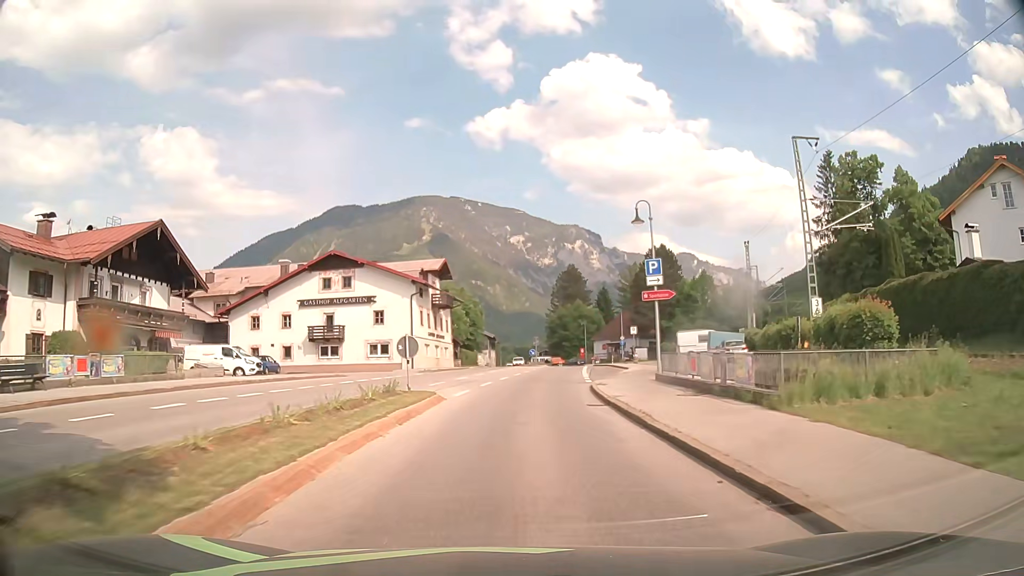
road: primary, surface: asphalt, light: Day
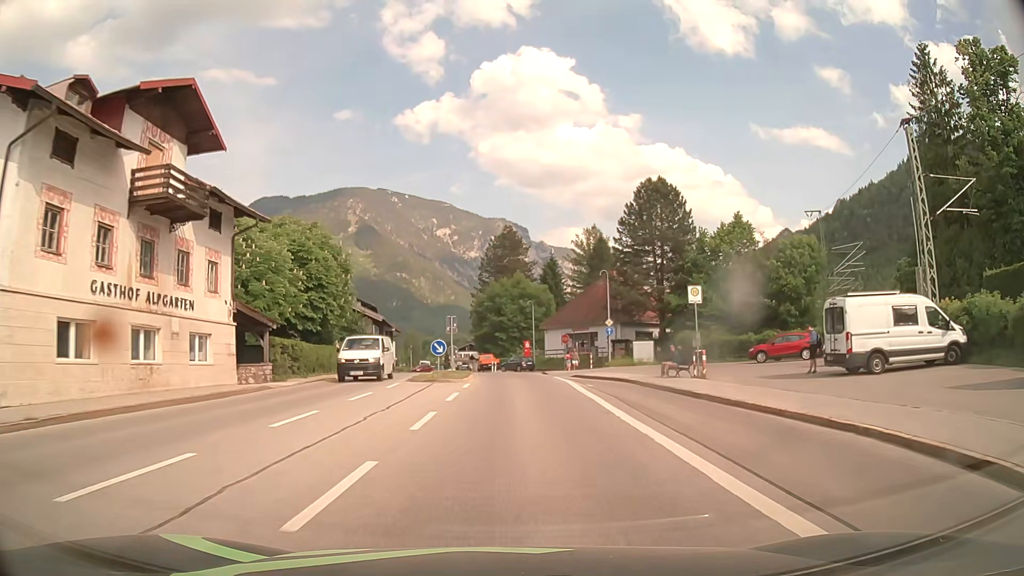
(+1.8, +38.1) m; +6°
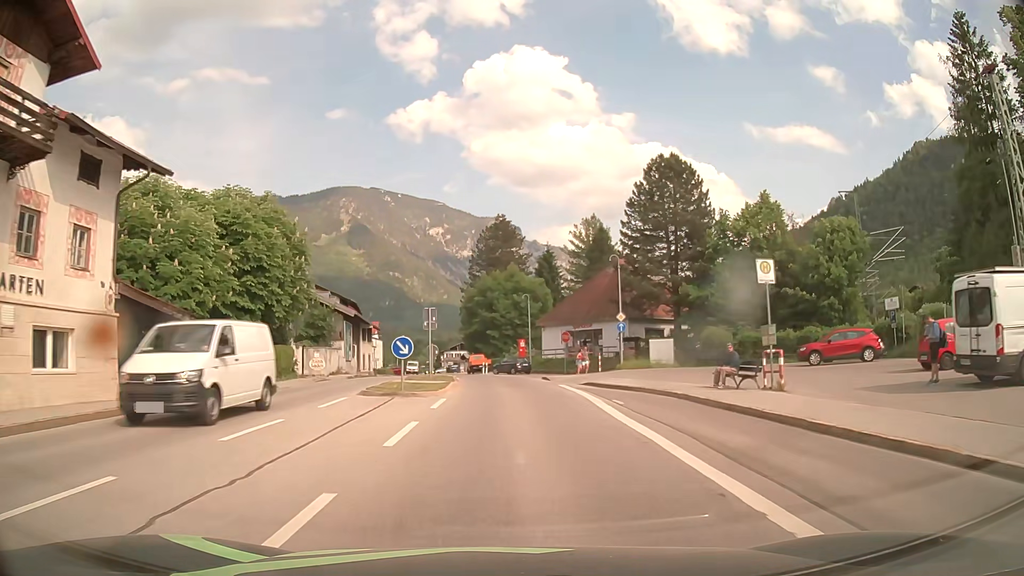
(+0.1, +7.7) m; +1°
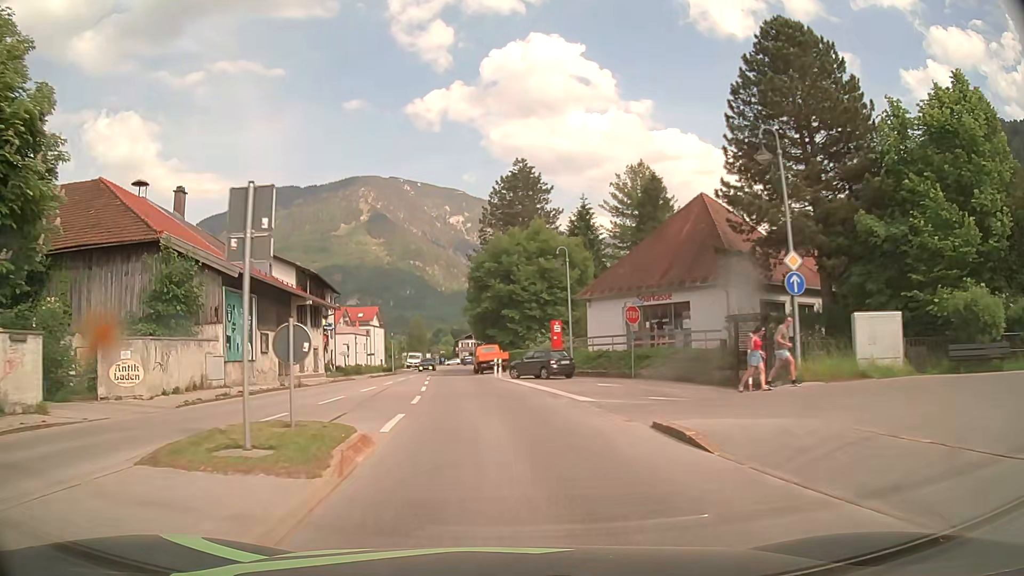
(-0.1, +23.1) m; -2°
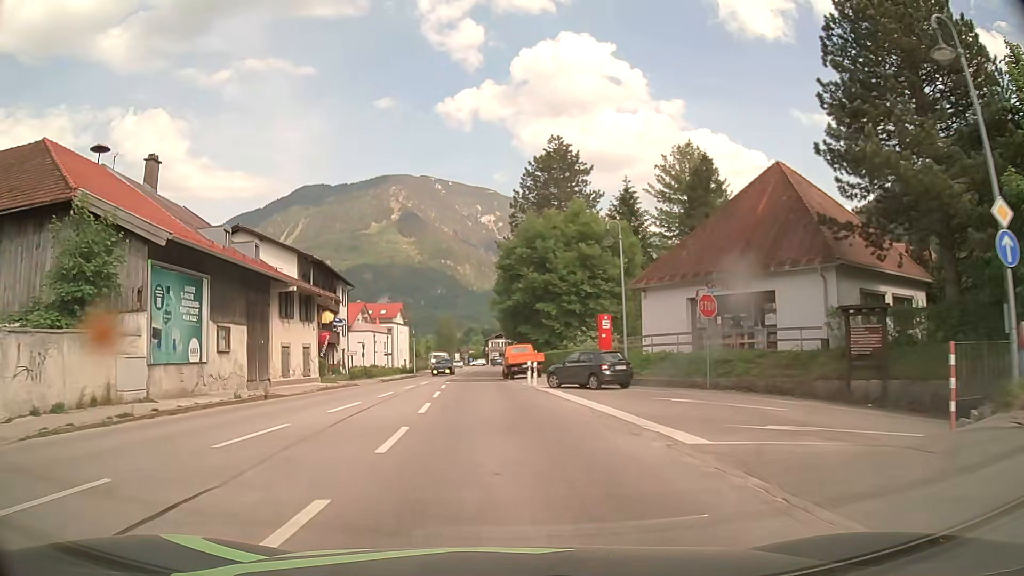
(-0.2, +7.7) m; -3°
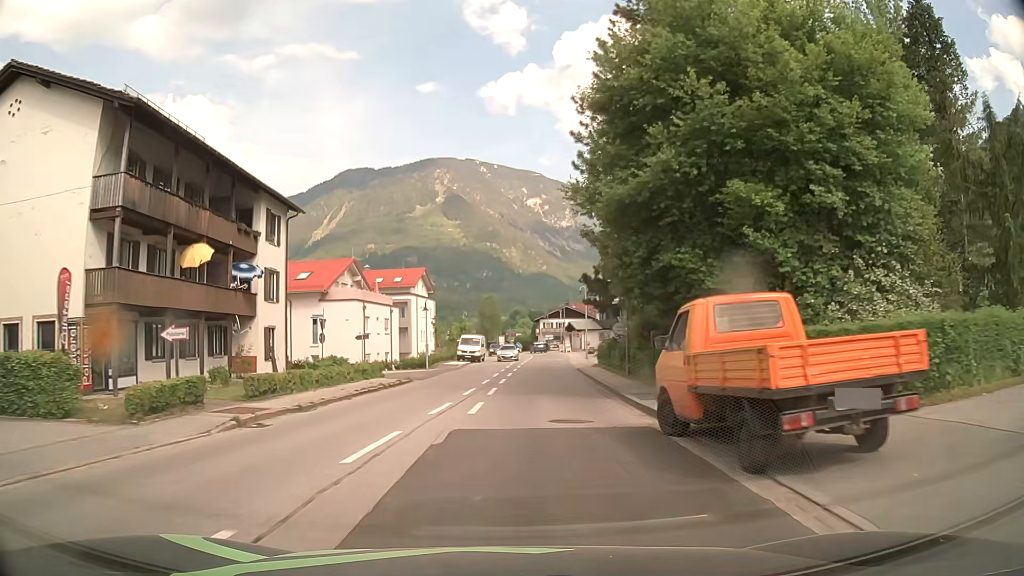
(-1.7, +31.0) m; -5°
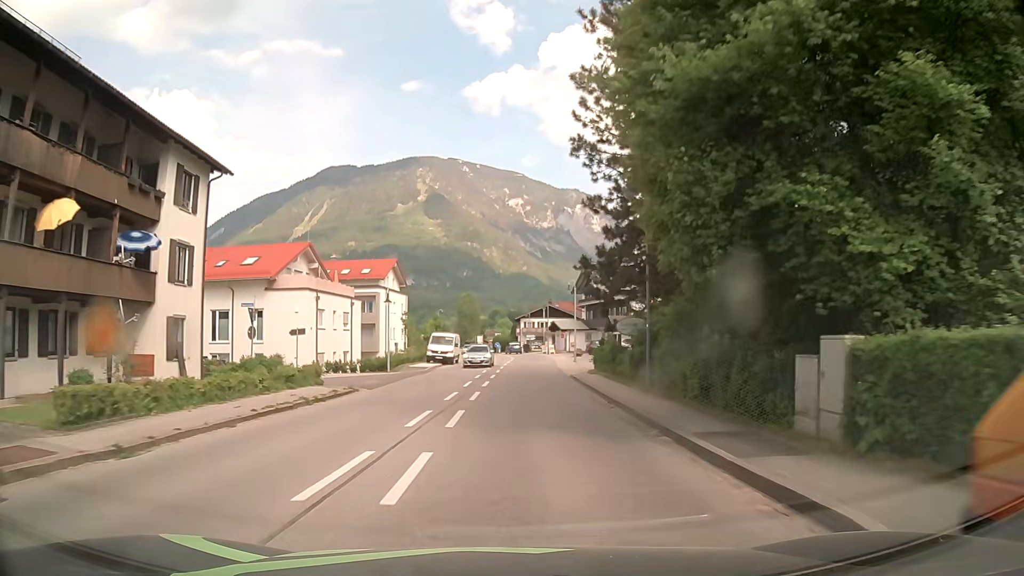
(+0.1, +7.8) m; +2°
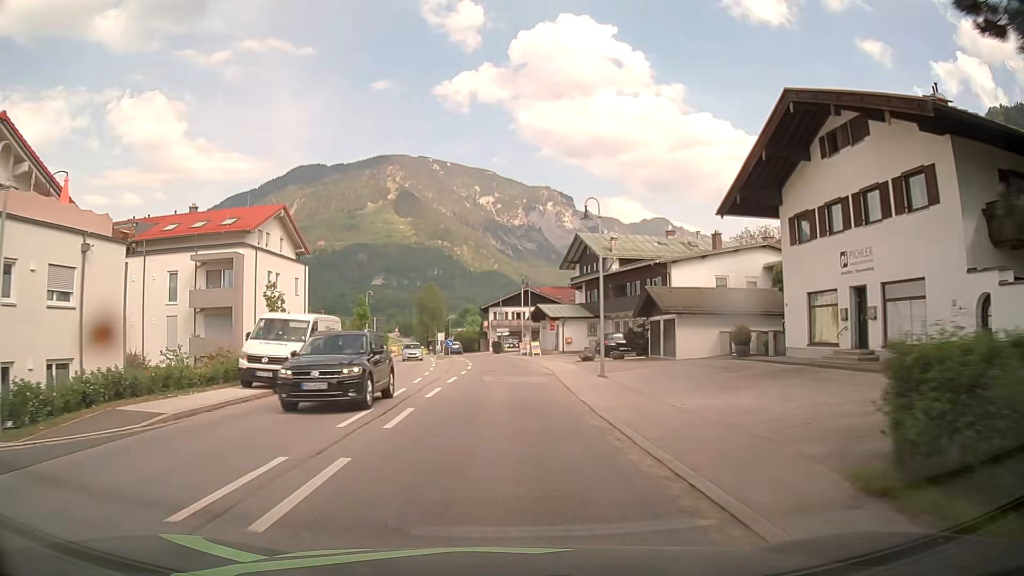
(+1.4, +31.2) m; +3°
(0, +10) (0, +20) (0, +30) (-1, +40) (-2, +50) (-3, +60) (-4, +70) (-6, +80) (-8, +89) (-10, +99) m
